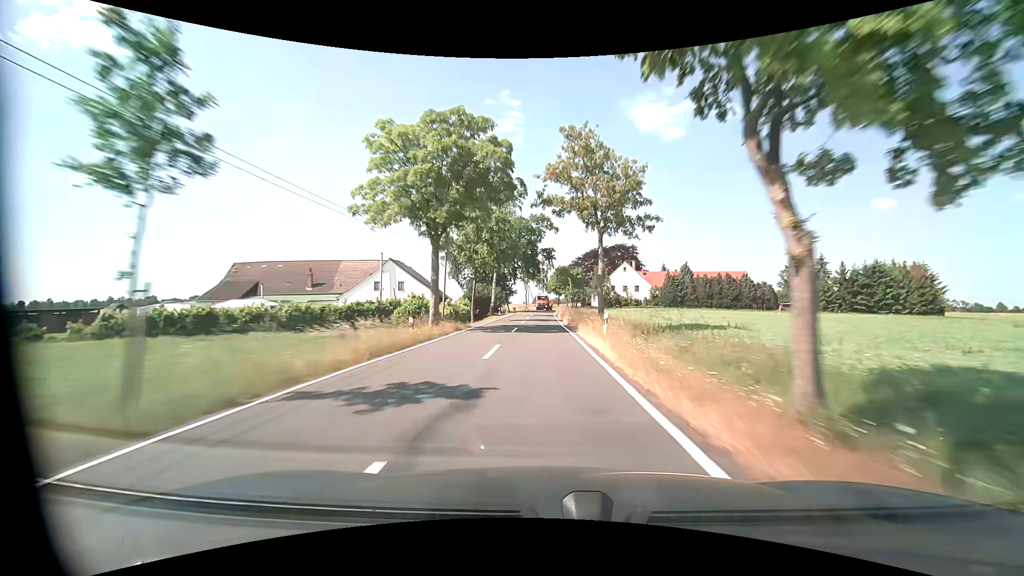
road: tertiary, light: Day
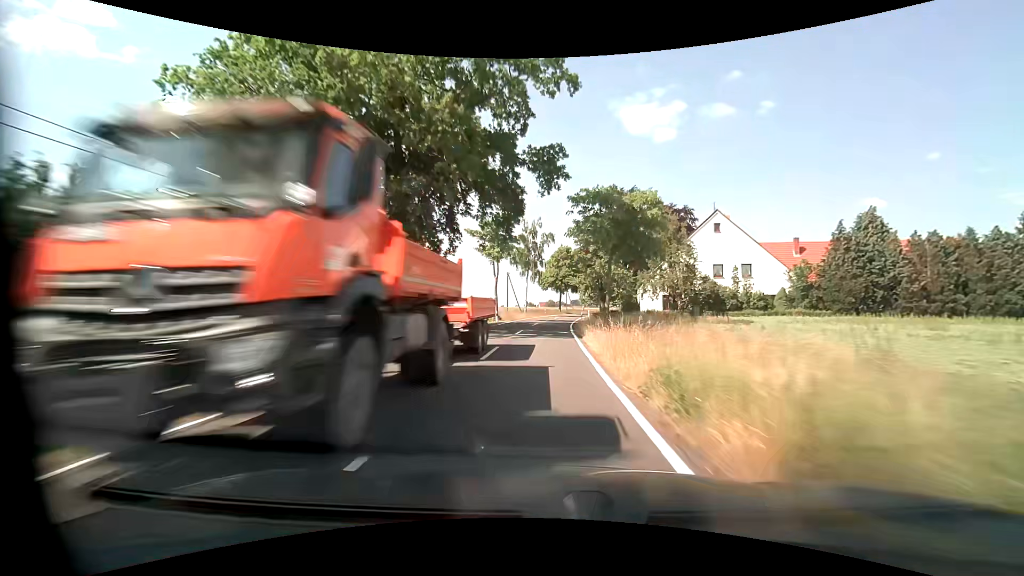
(-0.2, +59.4) m; +1°
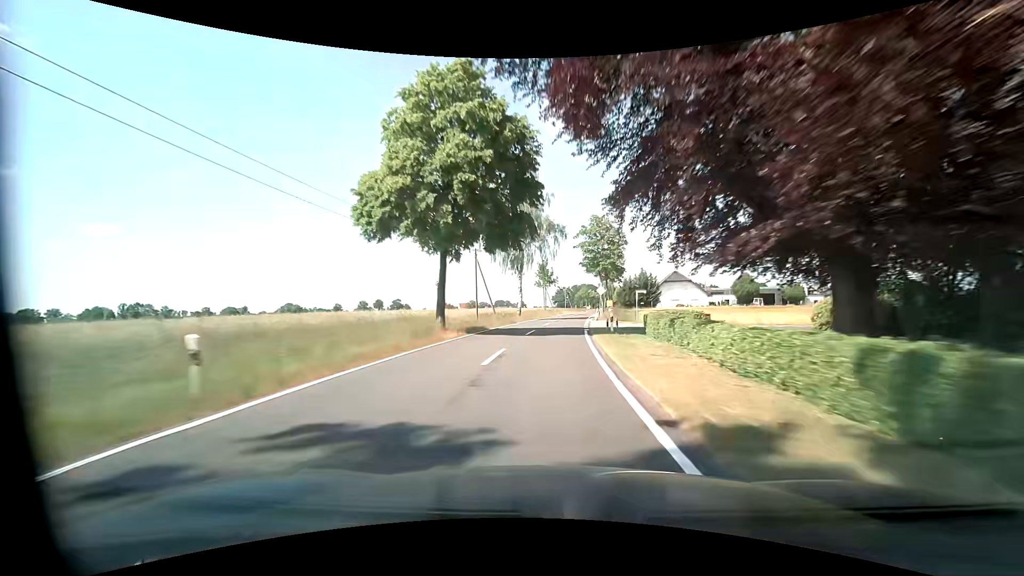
(+3.9, +72.8) m; +8°
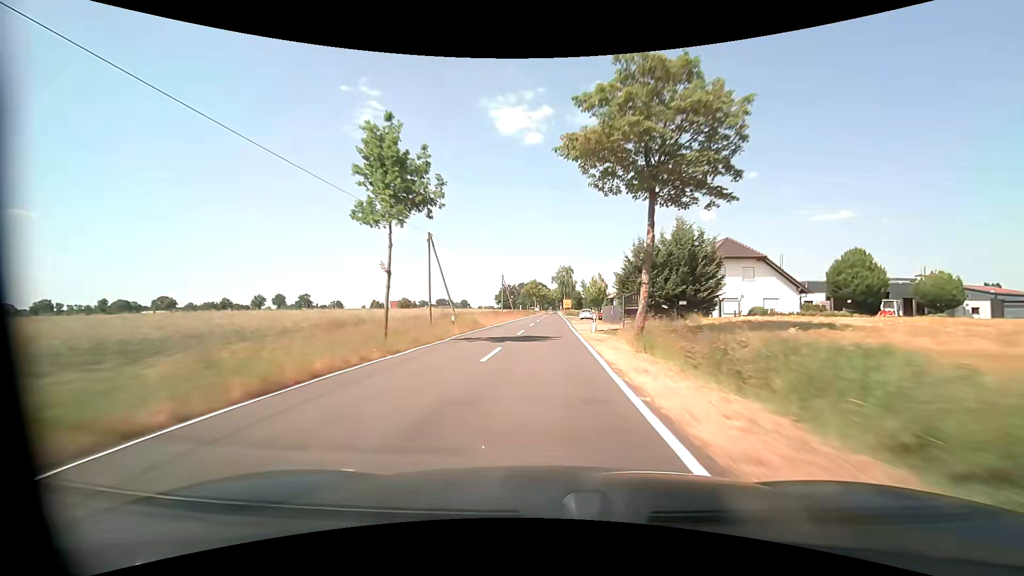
(+4.0, +58.9) m; +6°
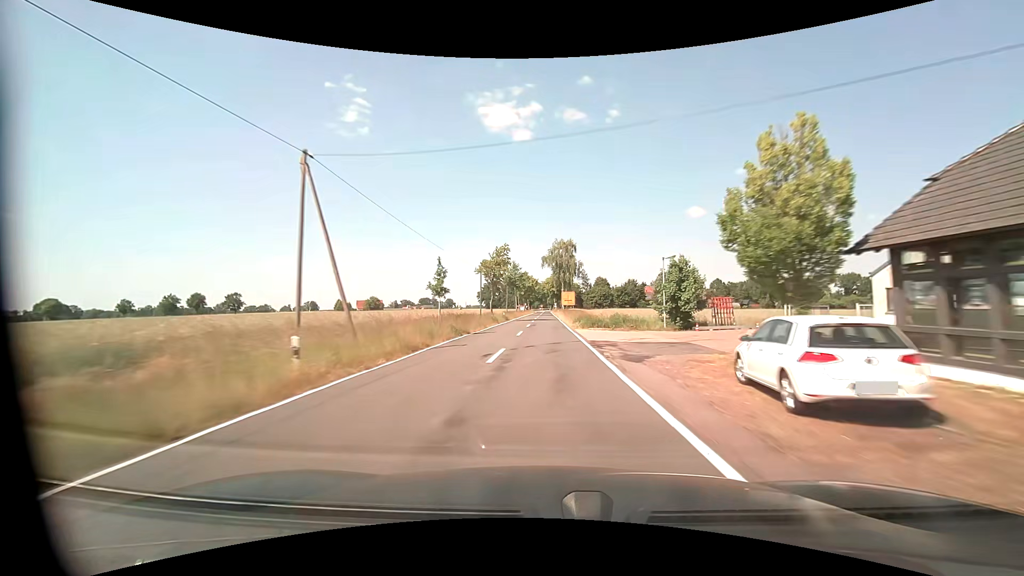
(+0.9, +60.3) m; +1°
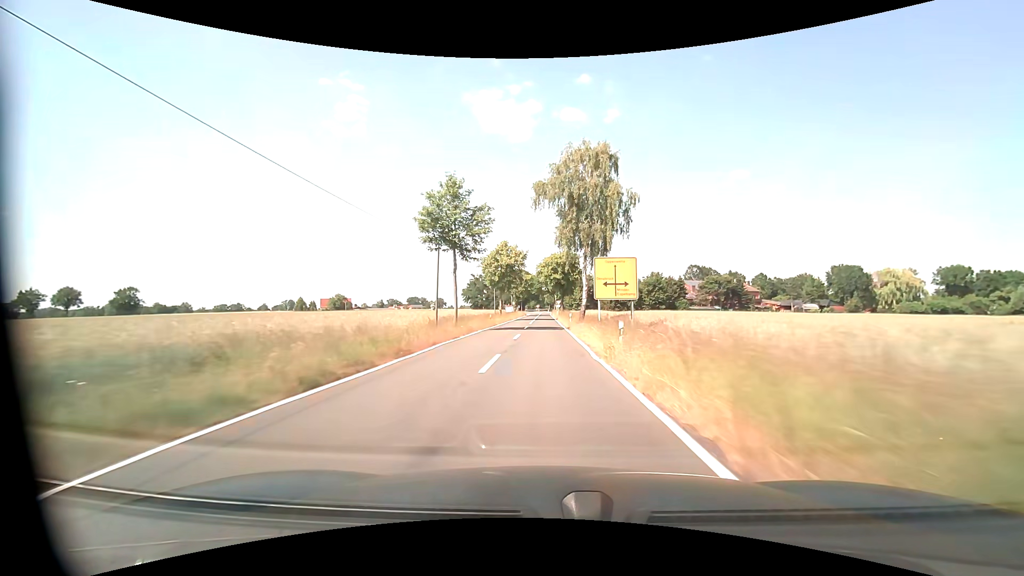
(0.0, +60.5) m; 0°
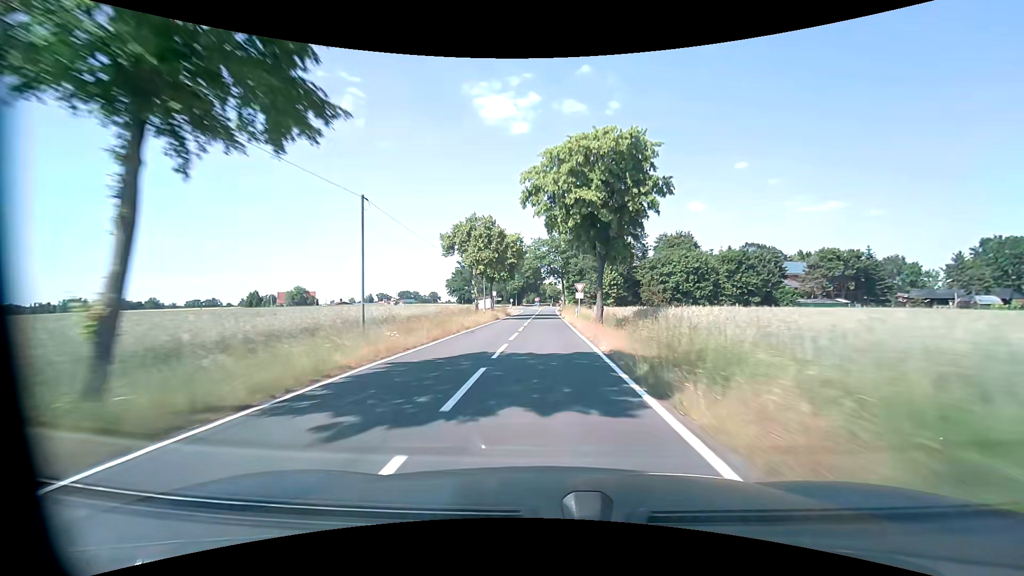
(-0.1, +56.7) m; 0°
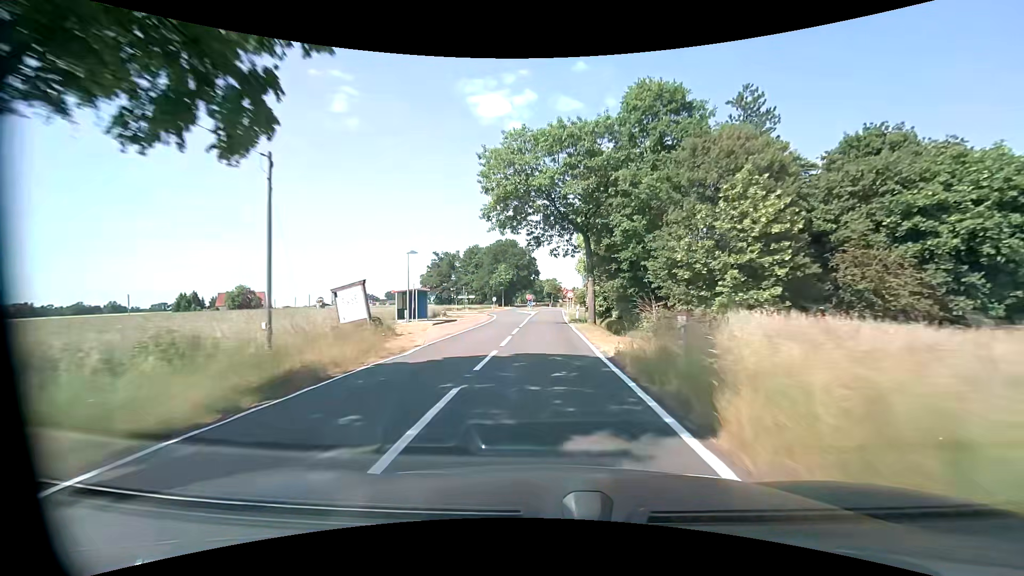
(+0.1, +49.9) m; 0°
(0, +10) (0, +20) (0, +30) (0, +40) (0, +50) (0, +60) (0, +70) (+1, +80) (+1, +90) (+1, +100) m
